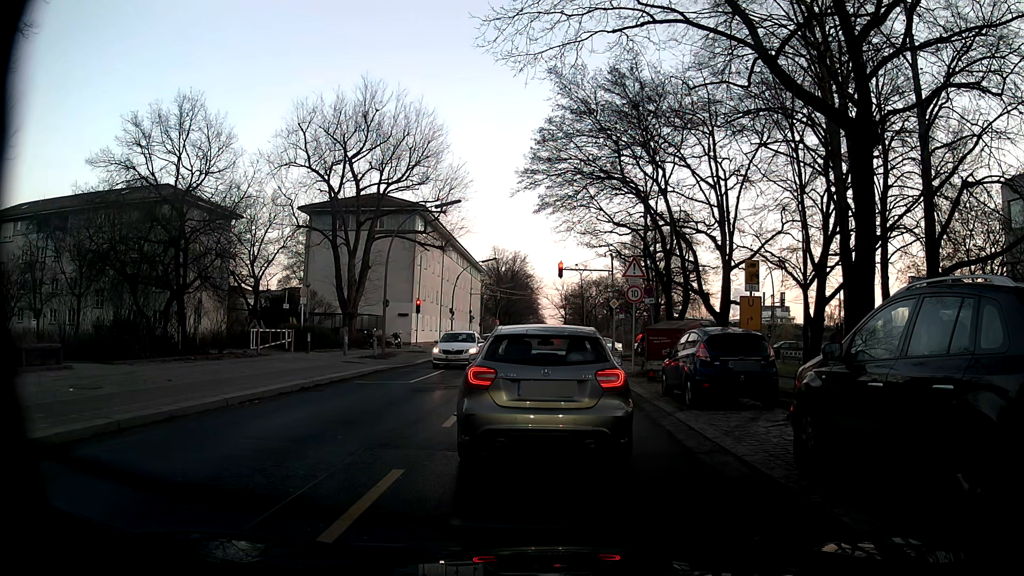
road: residential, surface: asphalt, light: Day
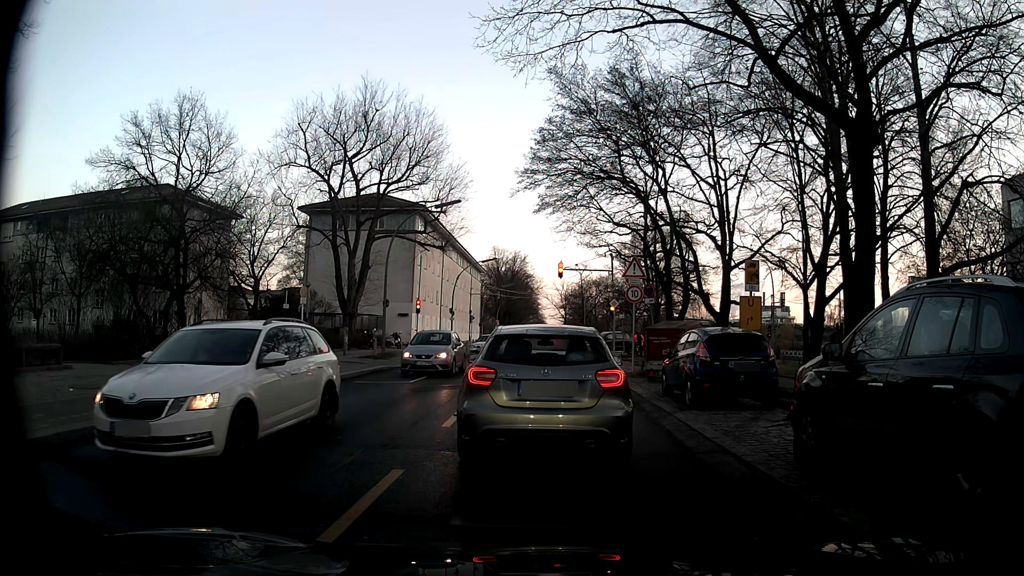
(0.0, 0.0) m; 0°
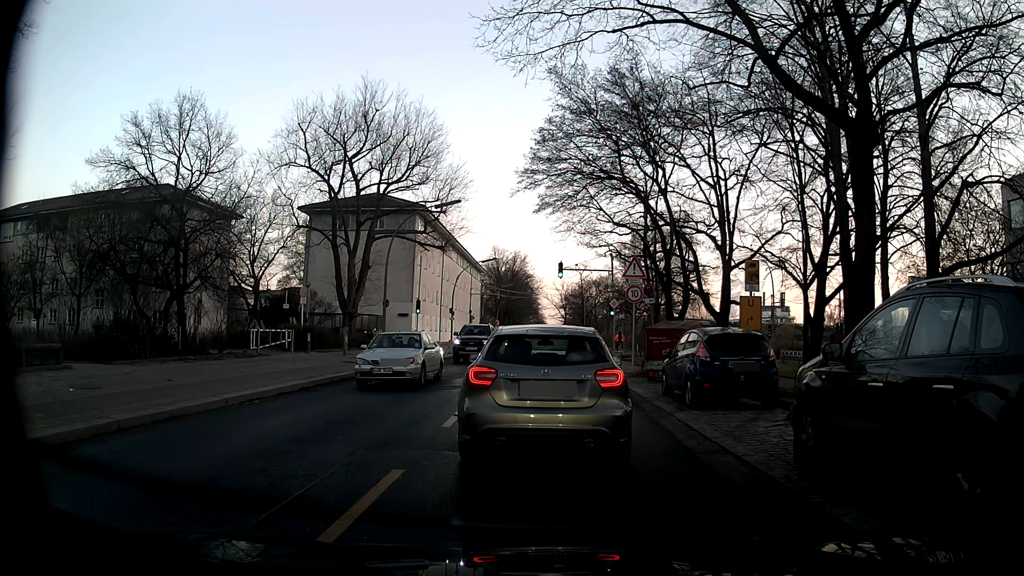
(0.0, 0.0) m; 0°
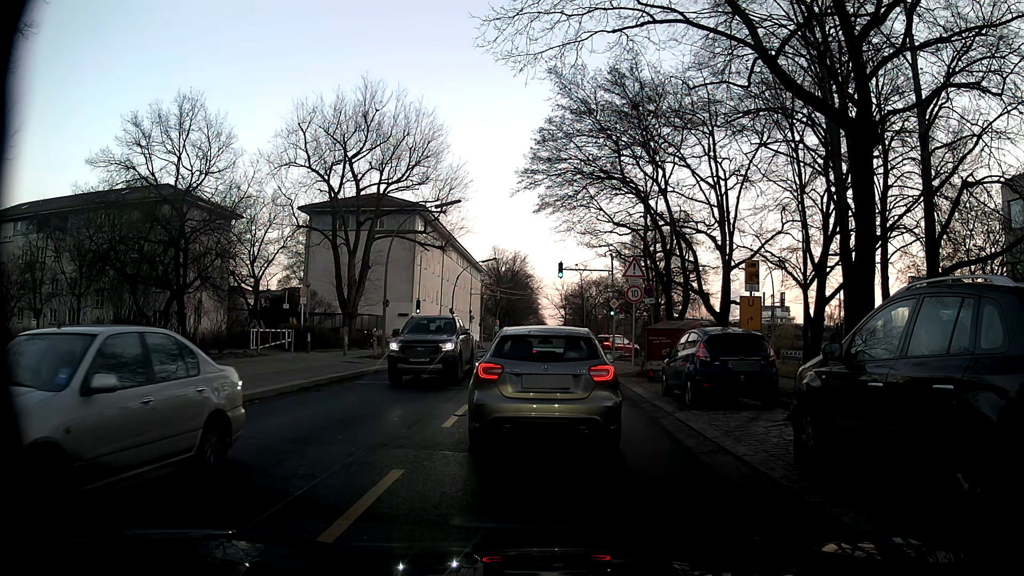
(0.0, 0.0) m; 0°
